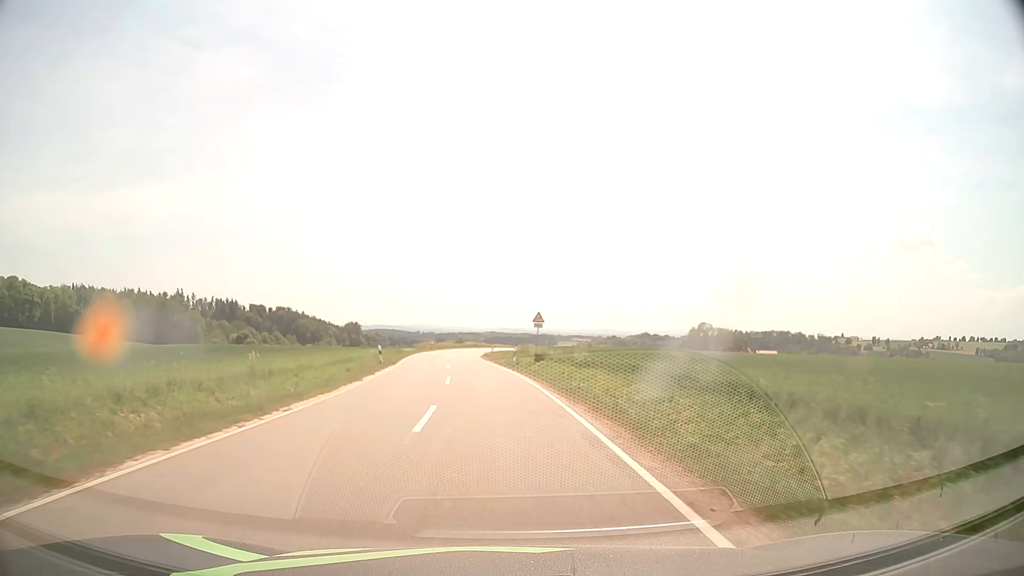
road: tertiary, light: Day
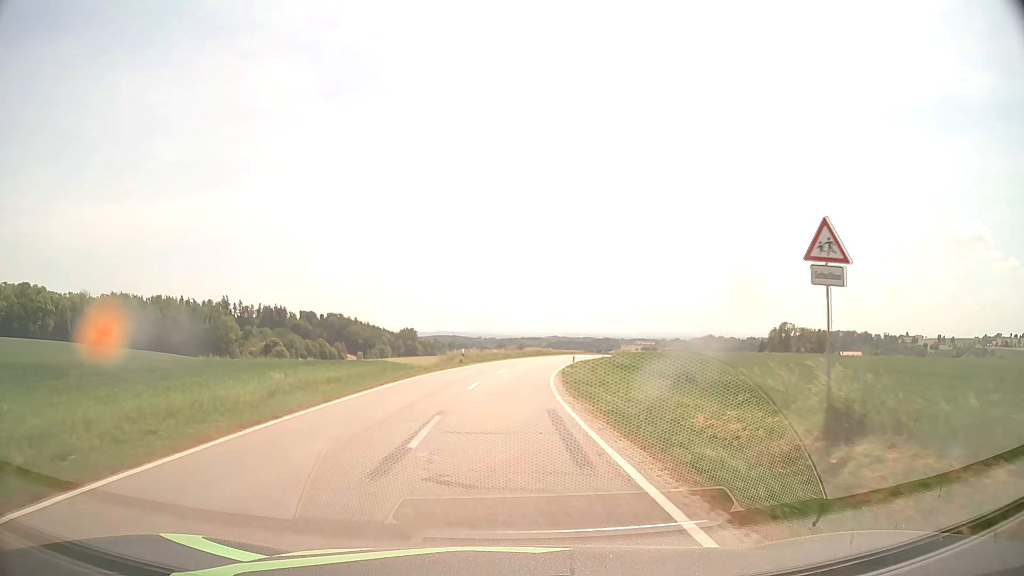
(-1.9, +36.2) m; -6°
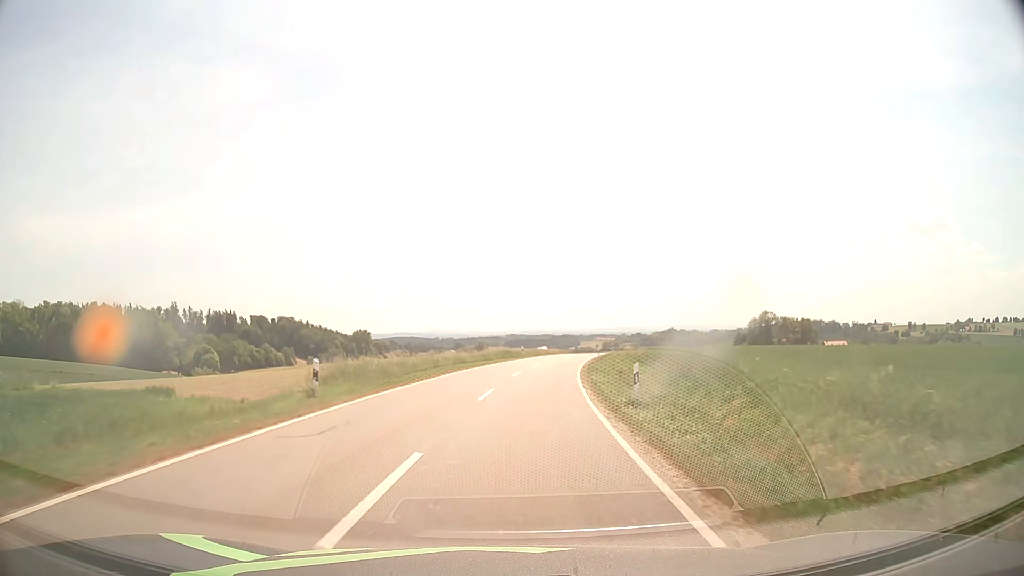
(+0.4, +28.7) m; +3°
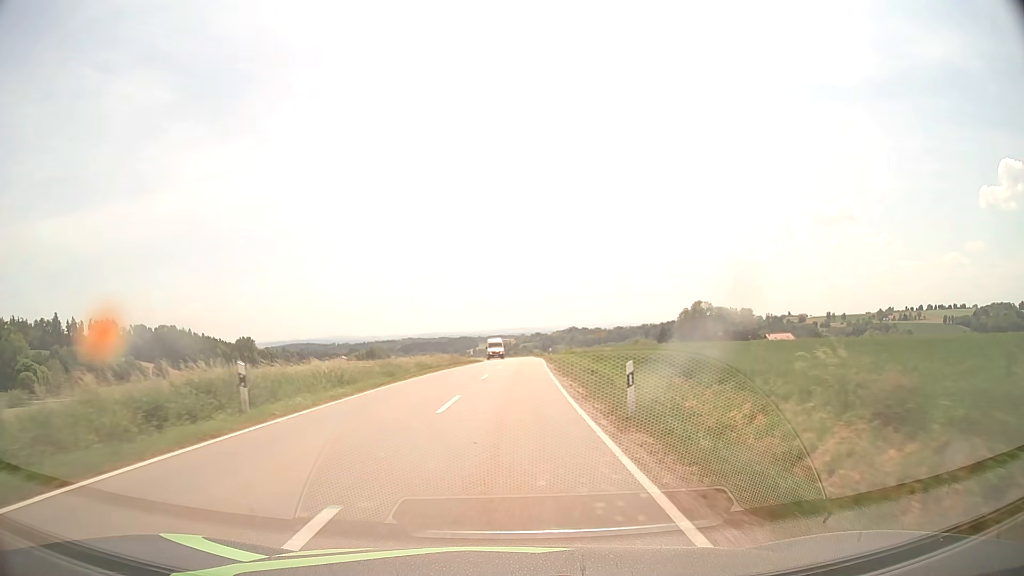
(+4.5, +51.0) m; +9°
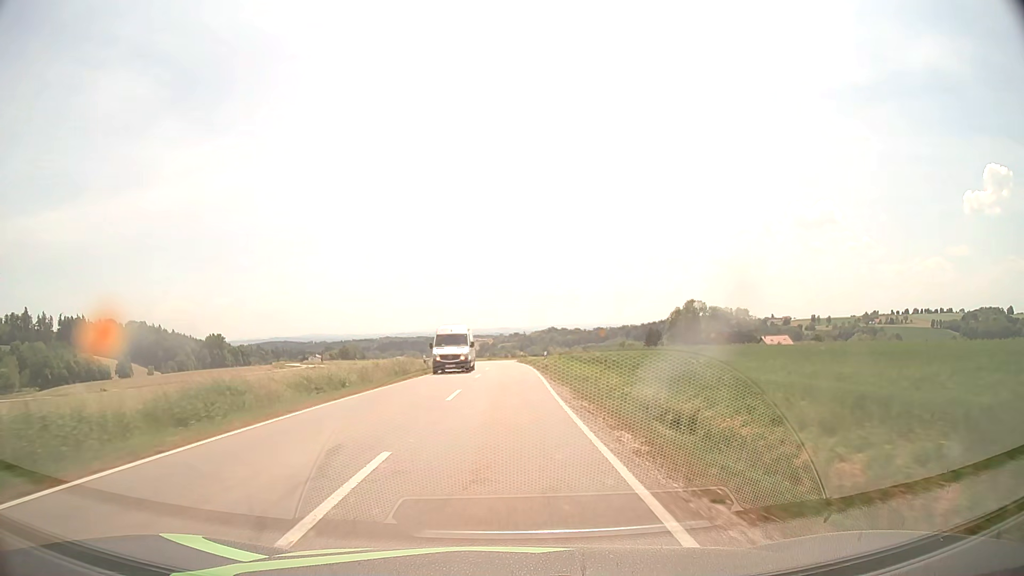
(+0.4, +21.0) m; +2°
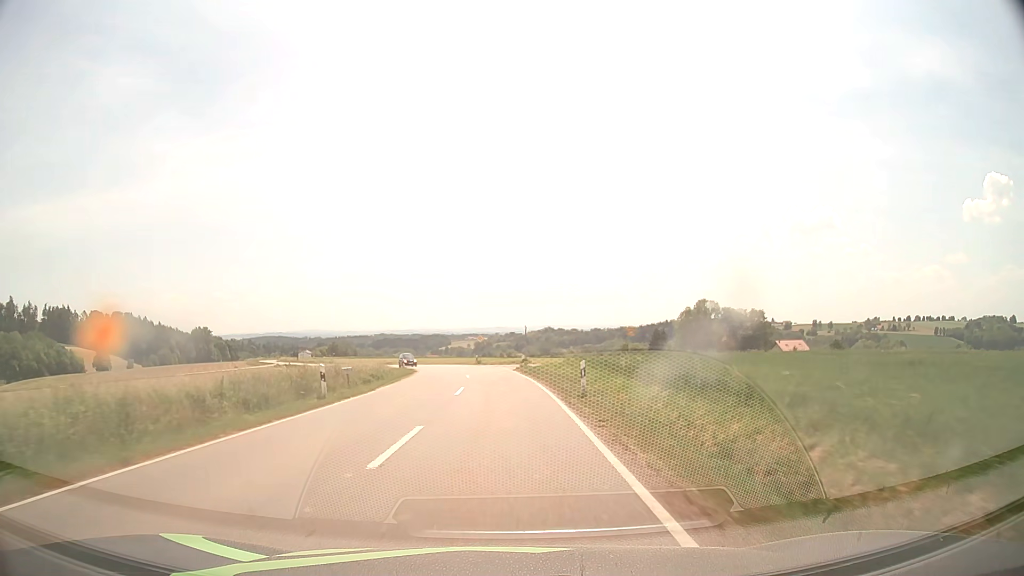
(+0.1, +21.2) m; 0°
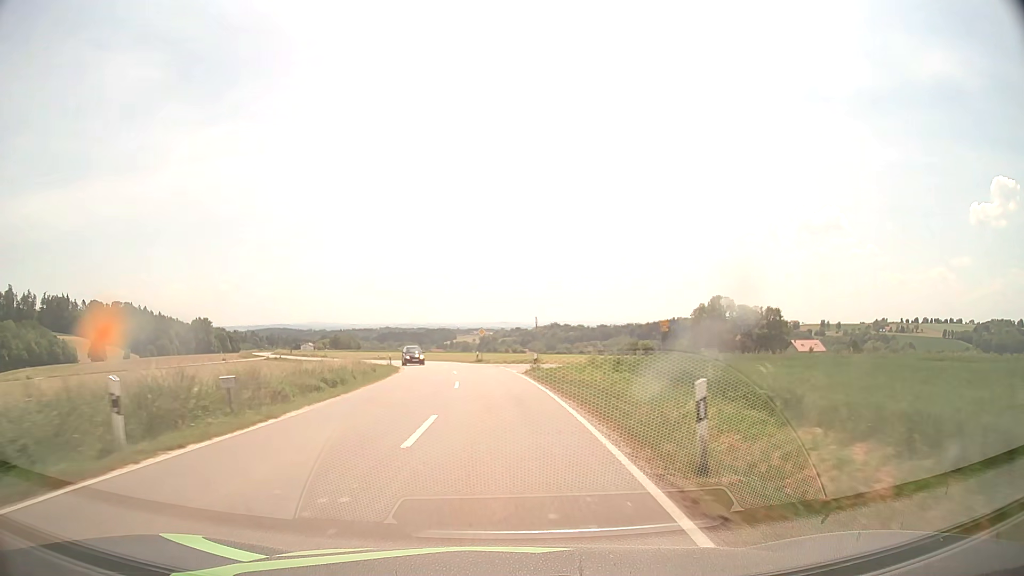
(0.0, +10.6) m; 0°
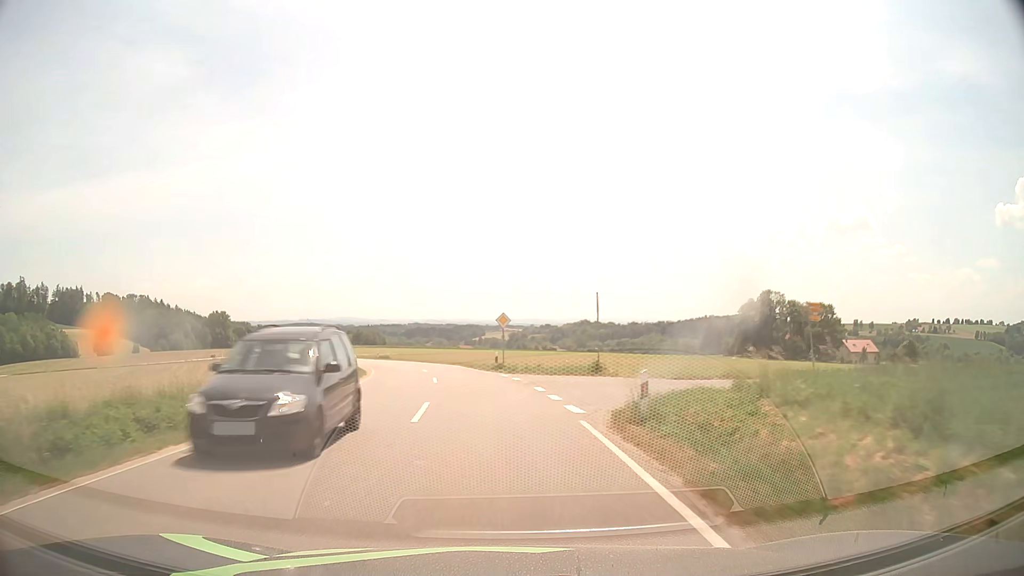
(-0.3, +21.4) m; -2°
(0, +10) (-1, +20) (-2, +30) (-4, +40) (-6, +50) (-9, +59) (-12, +69) (-16, +78) (-20, +87) (-24, +96) m
